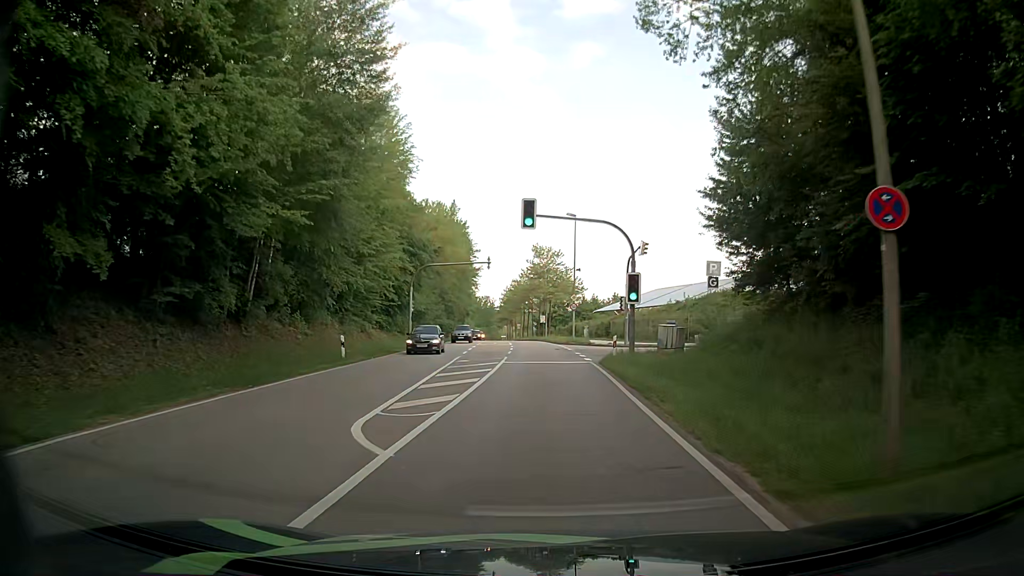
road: secondary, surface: asphalt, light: Day
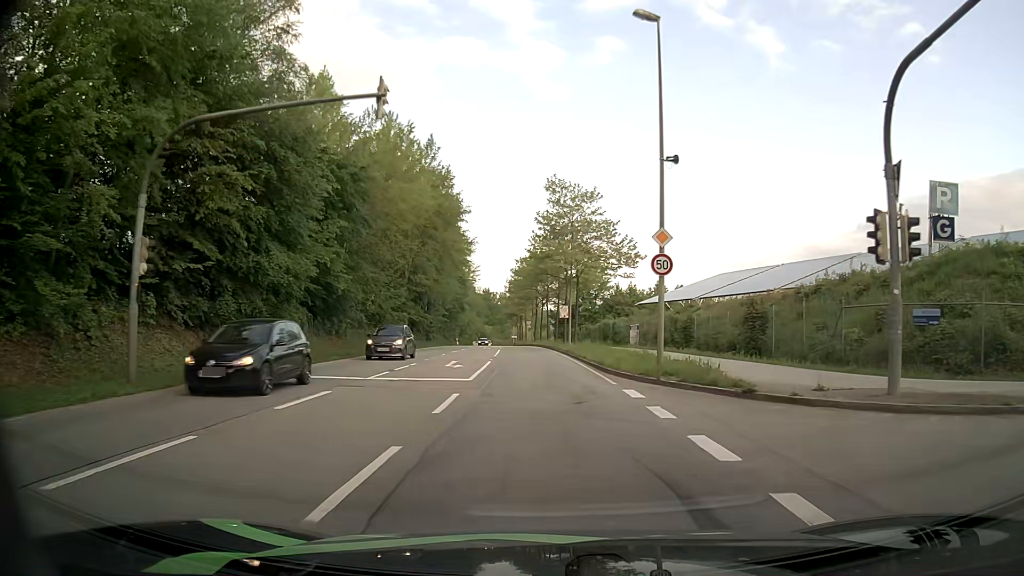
(-0.1, +36.0) m; -1°
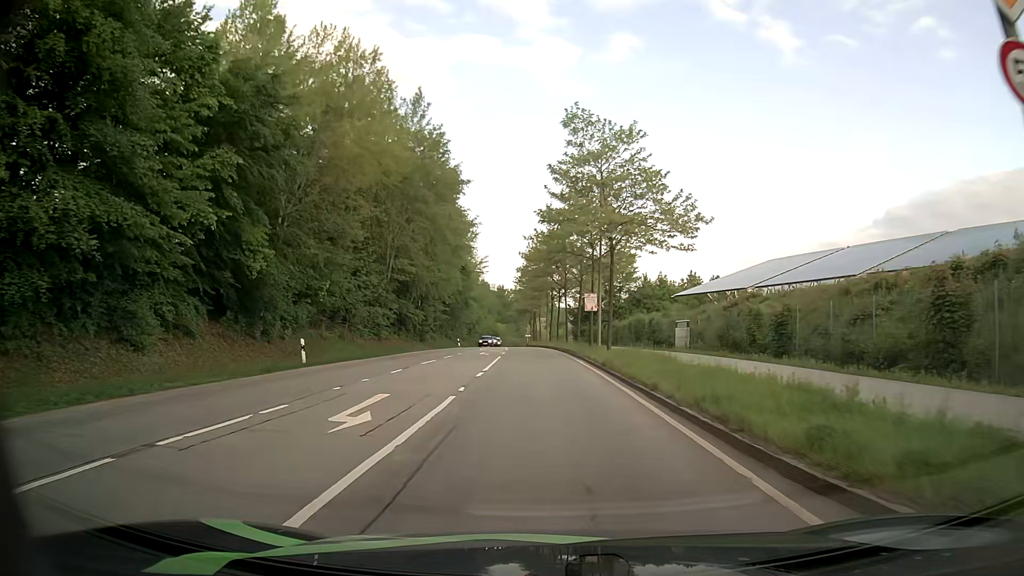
(-0.2, +14.3) m; -2°
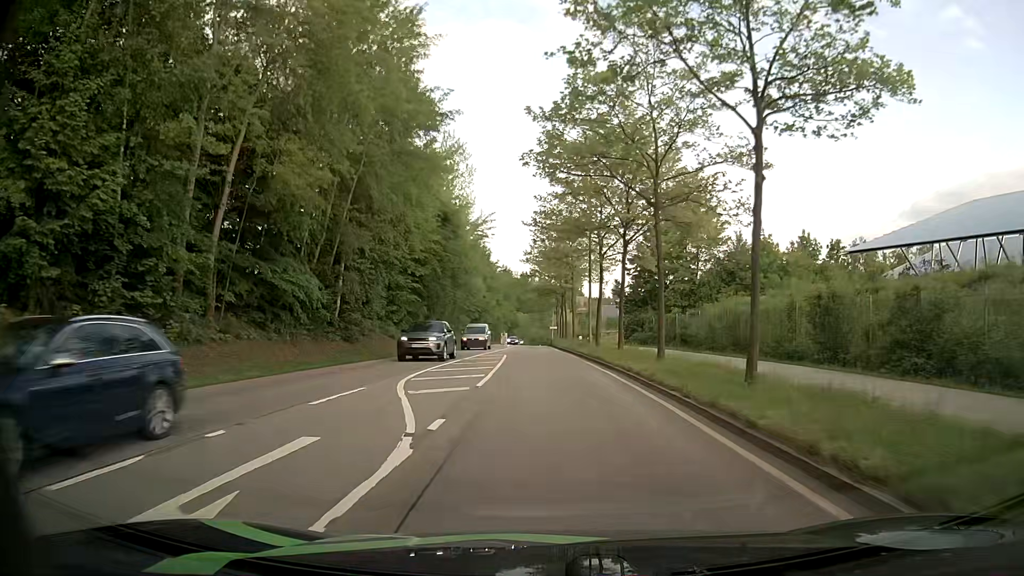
(-0.8, +35.1) m; -2°
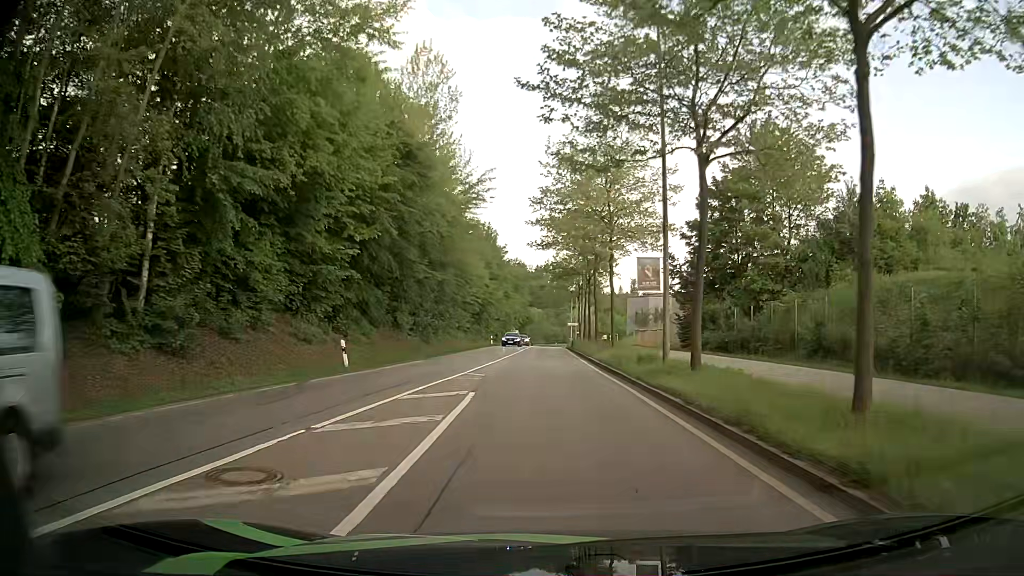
(-0.3, +20.4) m; -1°
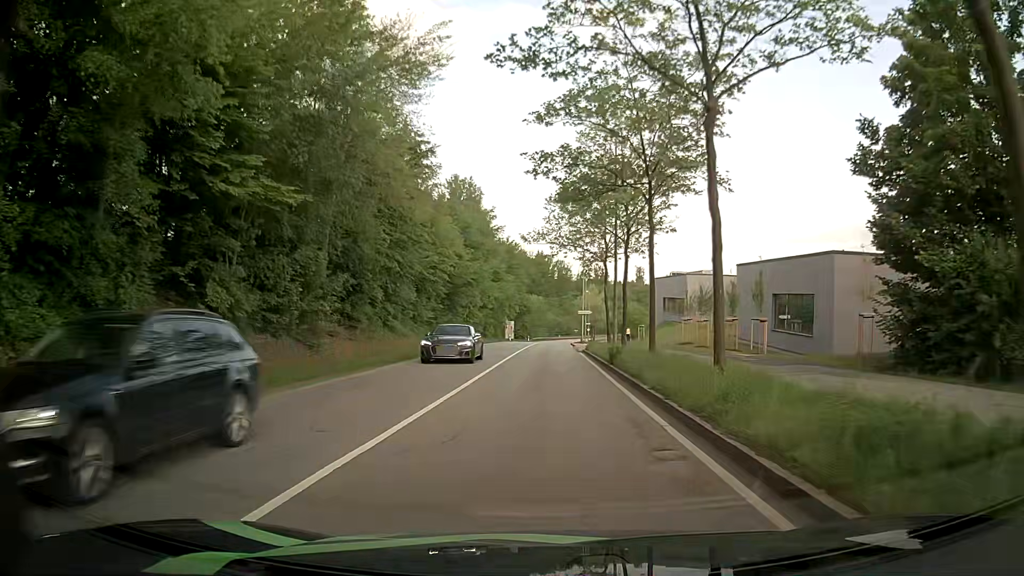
(-0.1, +27.3) m; -1°
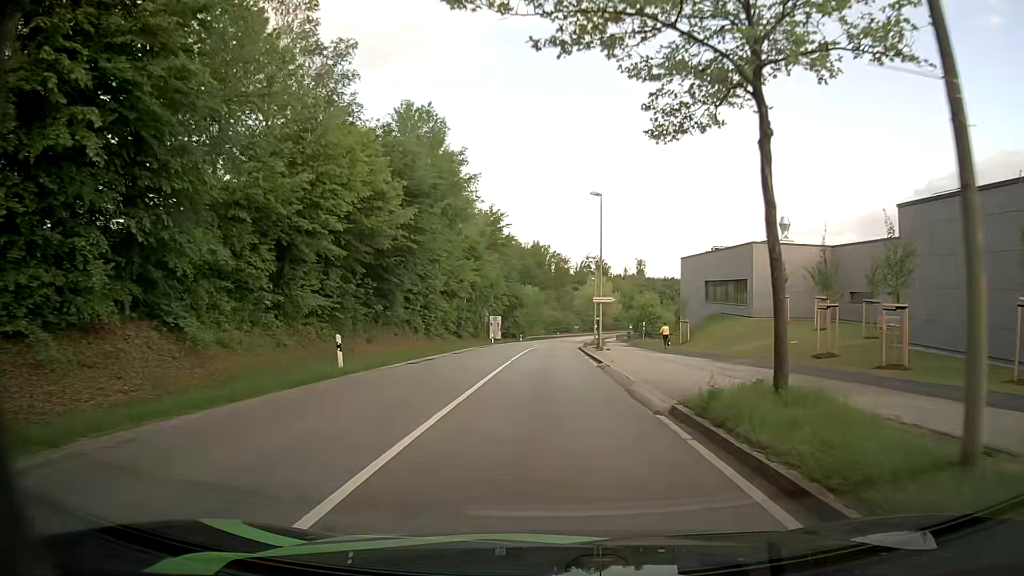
(+0.2, +26.4) m; +1°
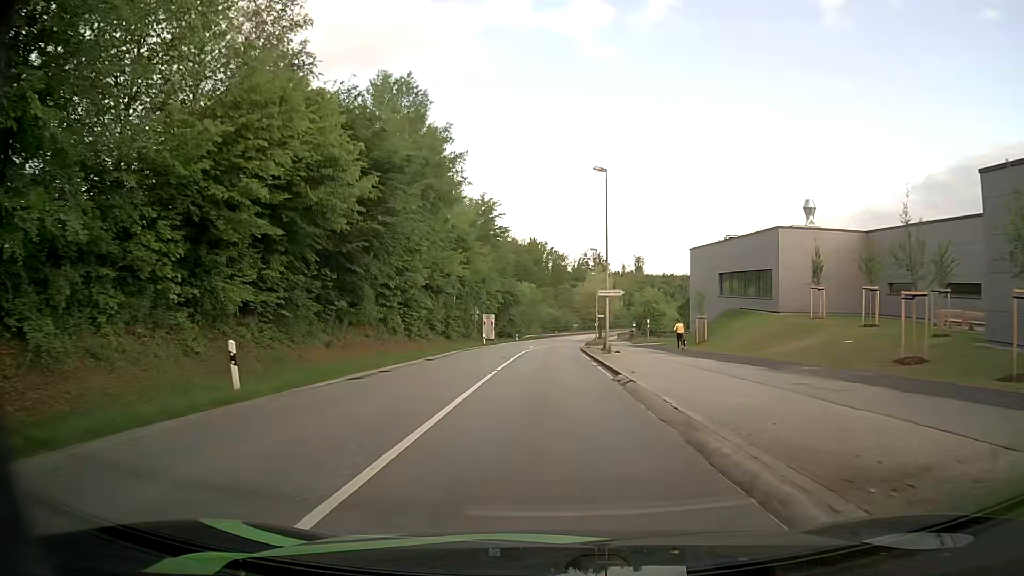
(0.0, +6.7) m; 0°
